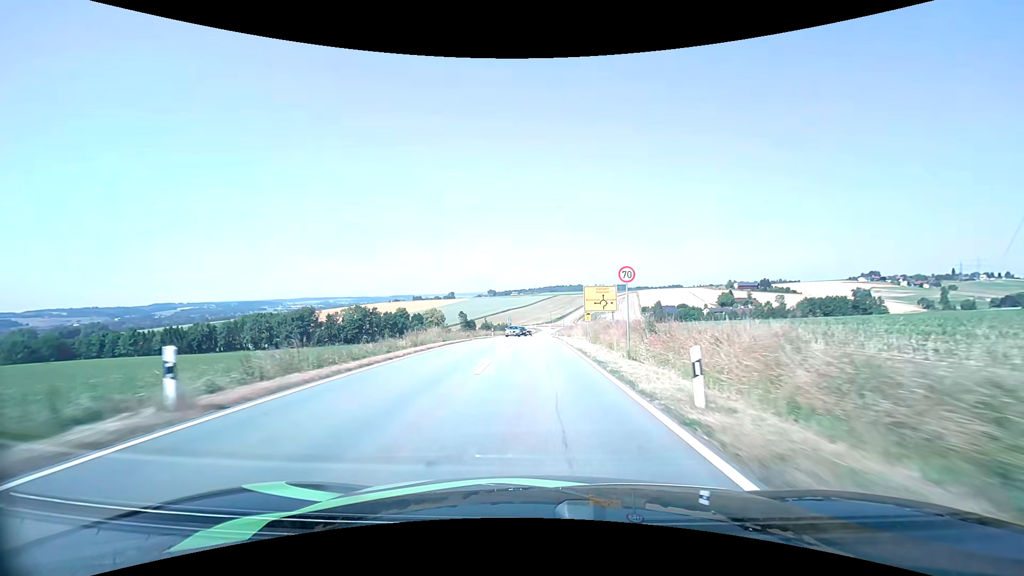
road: tertiary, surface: asphalt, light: Day
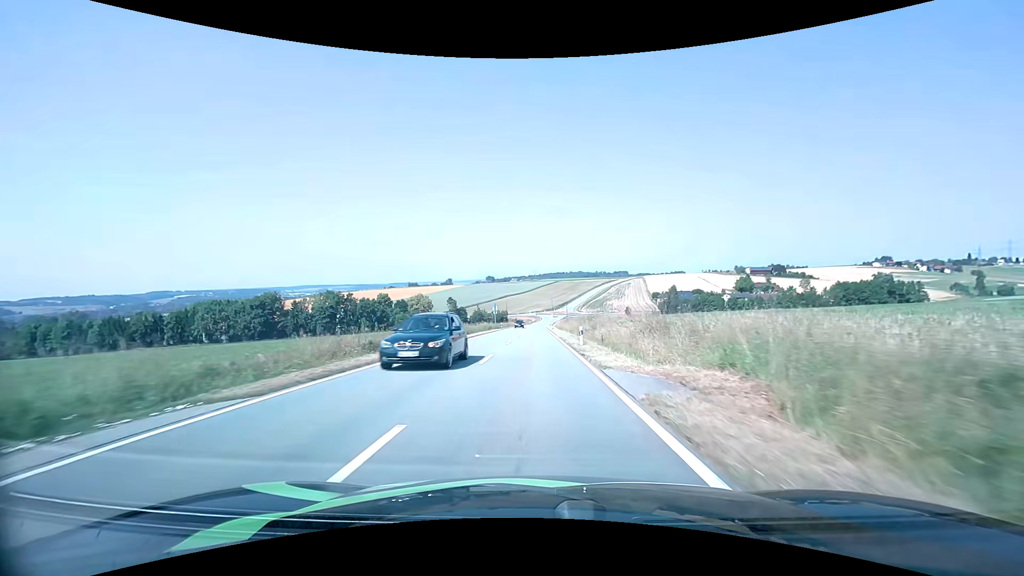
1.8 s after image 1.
(0.0, +34.5) m; 0°
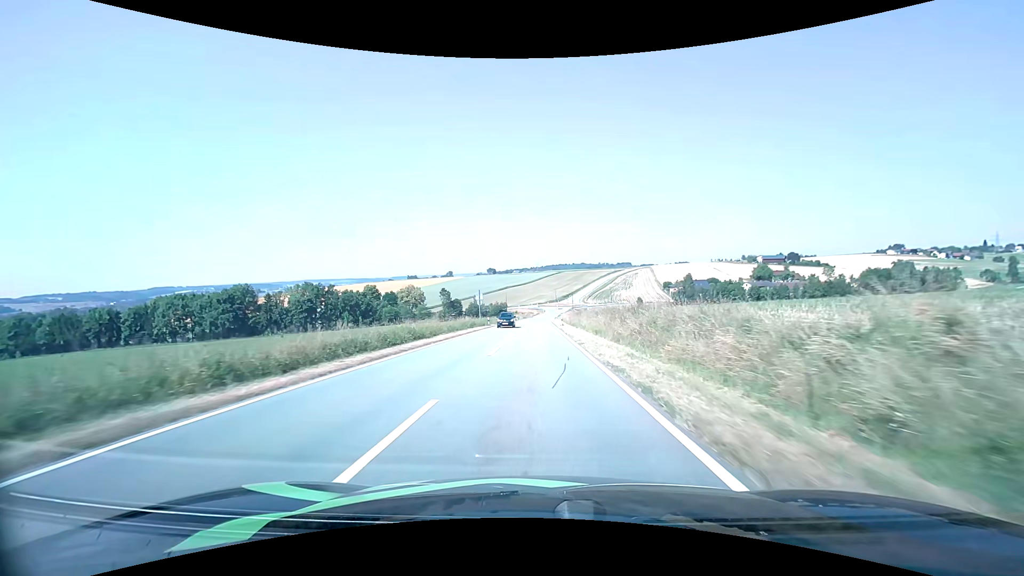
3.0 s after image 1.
(-0.1, +23.3) m; 0°
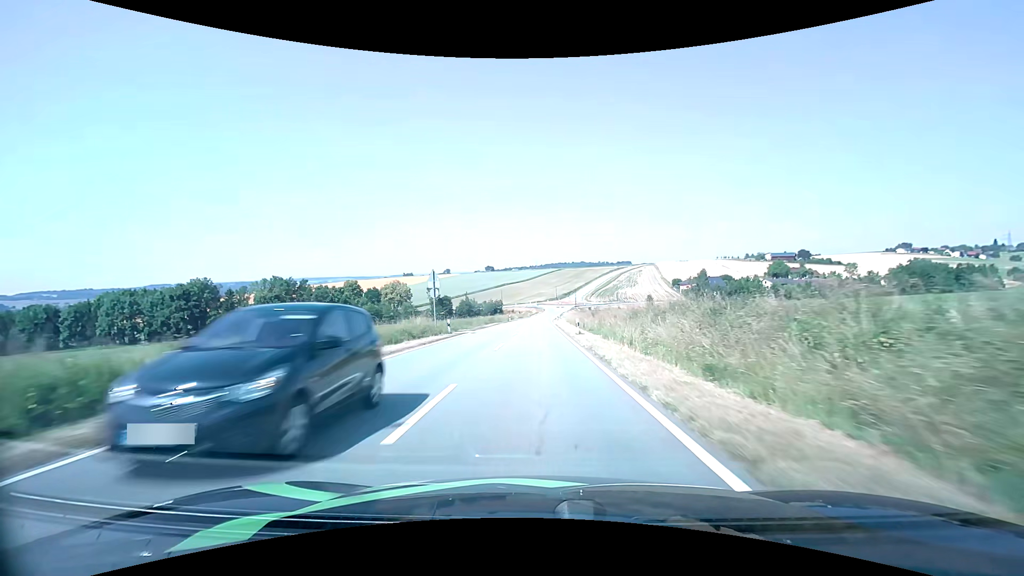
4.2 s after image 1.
(0.0, +23.1) m; 0°
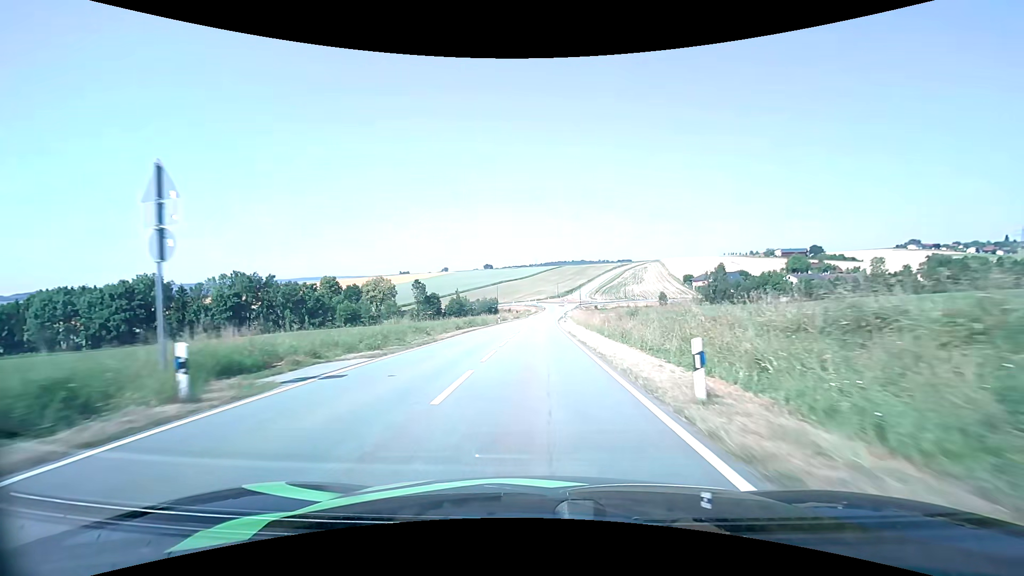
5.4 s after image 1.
(0.0, +22.5) m; 0°
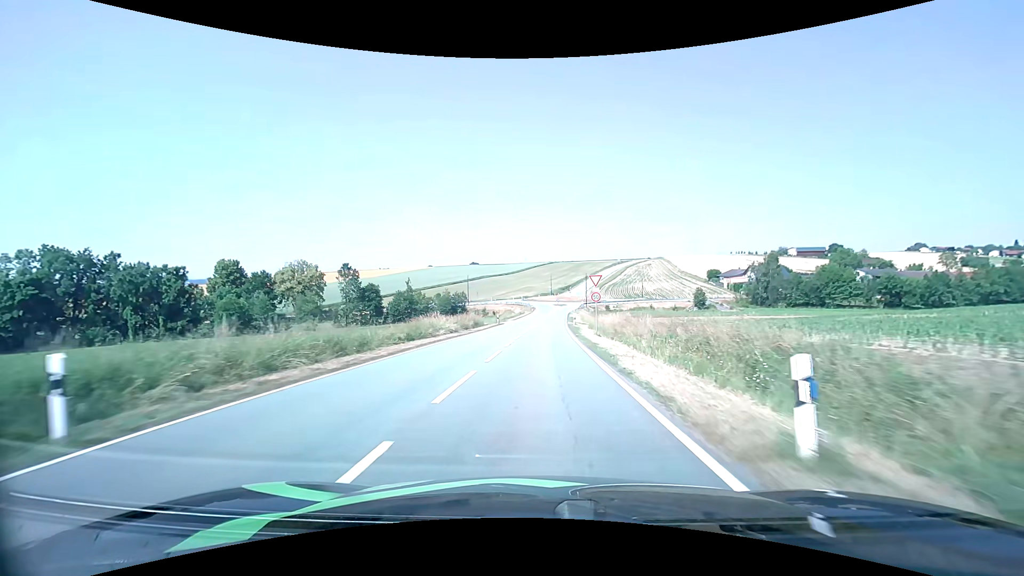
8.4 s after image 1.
(+0.5, +55.2) m; +1°
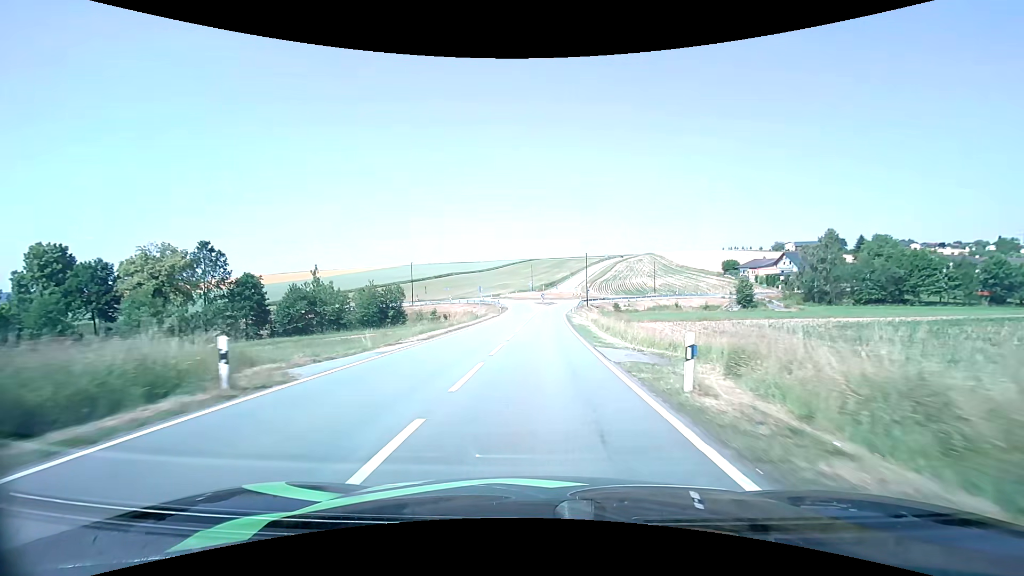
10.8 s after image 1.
(+0.8, +42.3) m; +2°
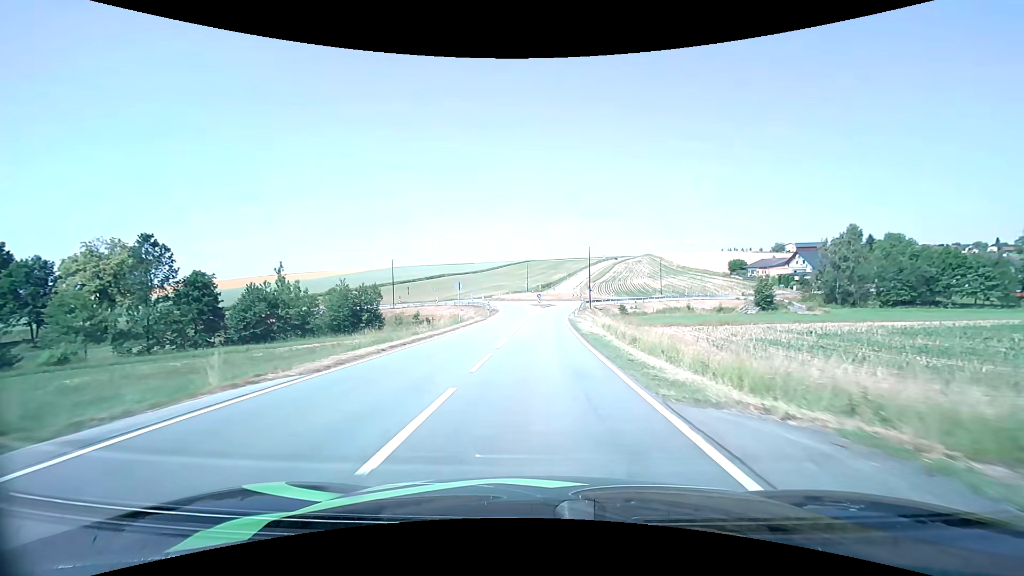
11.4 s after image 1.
(0.0, +9.9) m; 0°
(0, +10) (0, +20) (0, +30) (+1, +40) (+1, +50) (+2, +60) (+3, +70) (+7, +79) (+13, +87) (+17, +96) m
